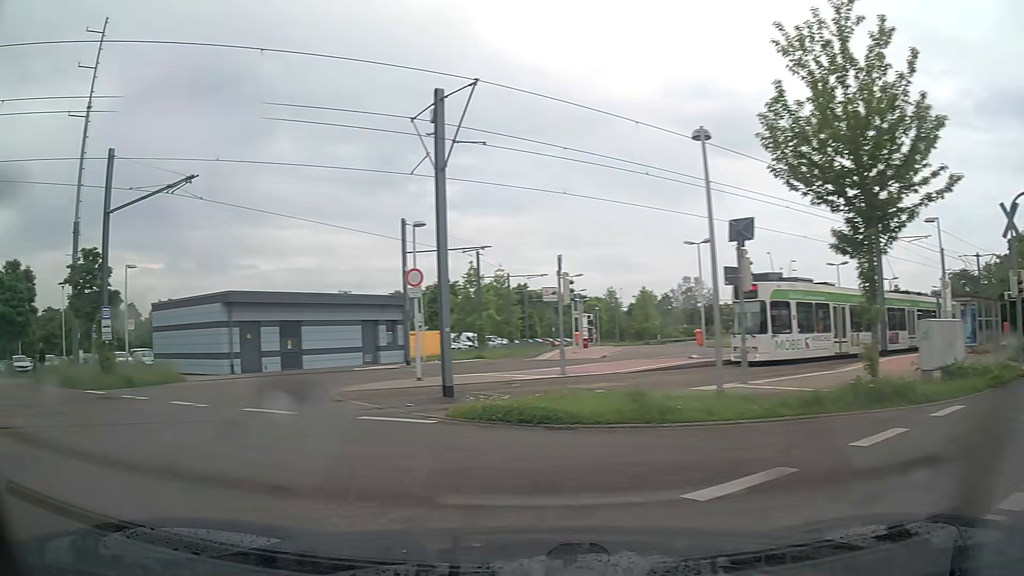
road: tertiary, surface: asphalt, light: Day
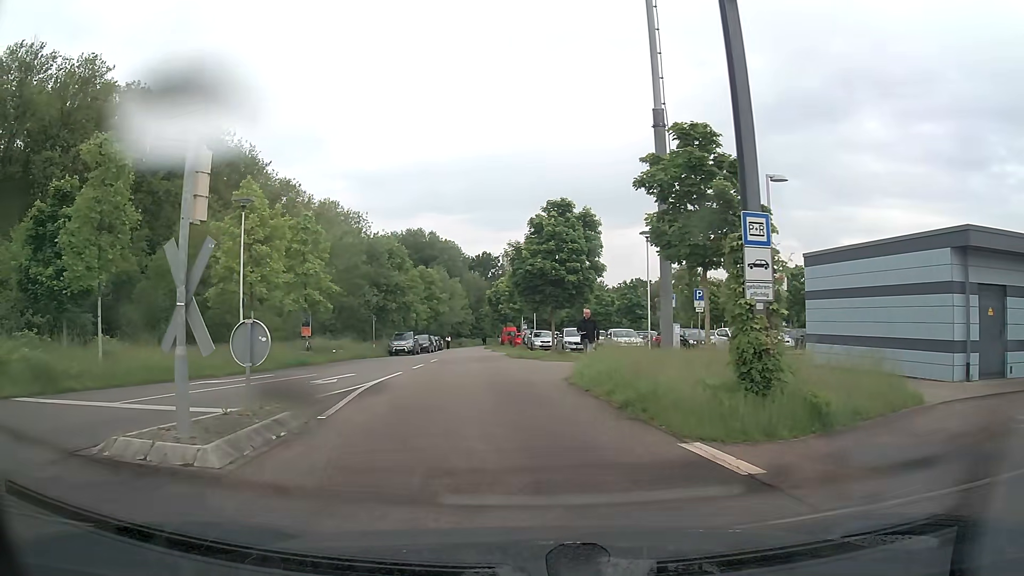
(-8.2, +11.7) m; -53°
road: service
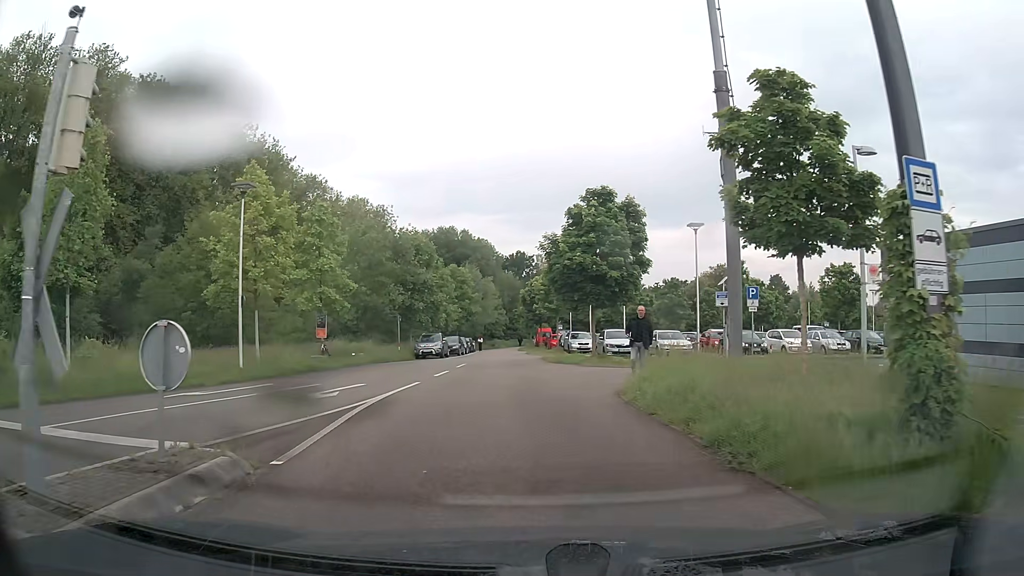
(-0.1, +3.1) m; -2°
